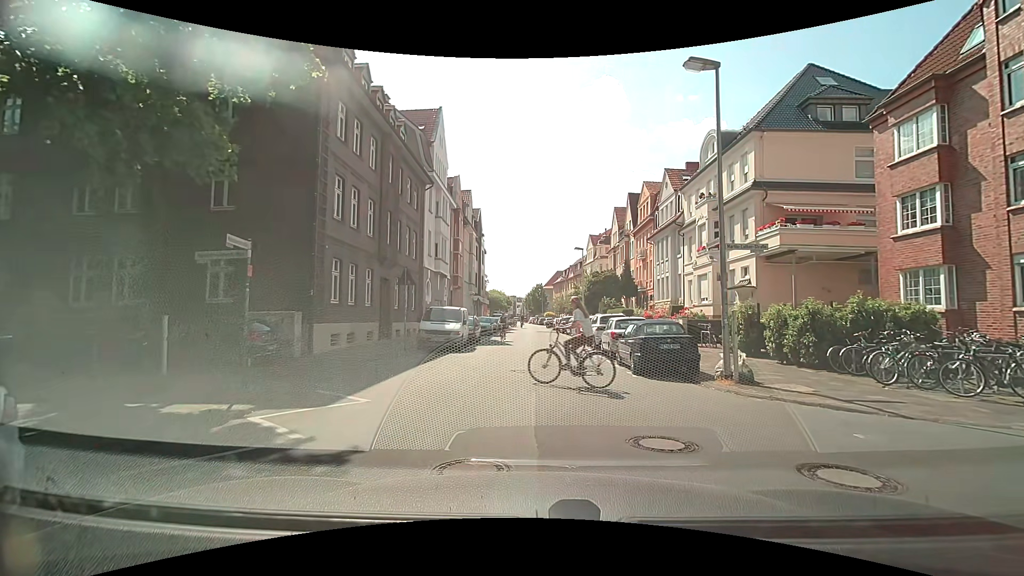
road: residential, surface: asphalt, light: Day
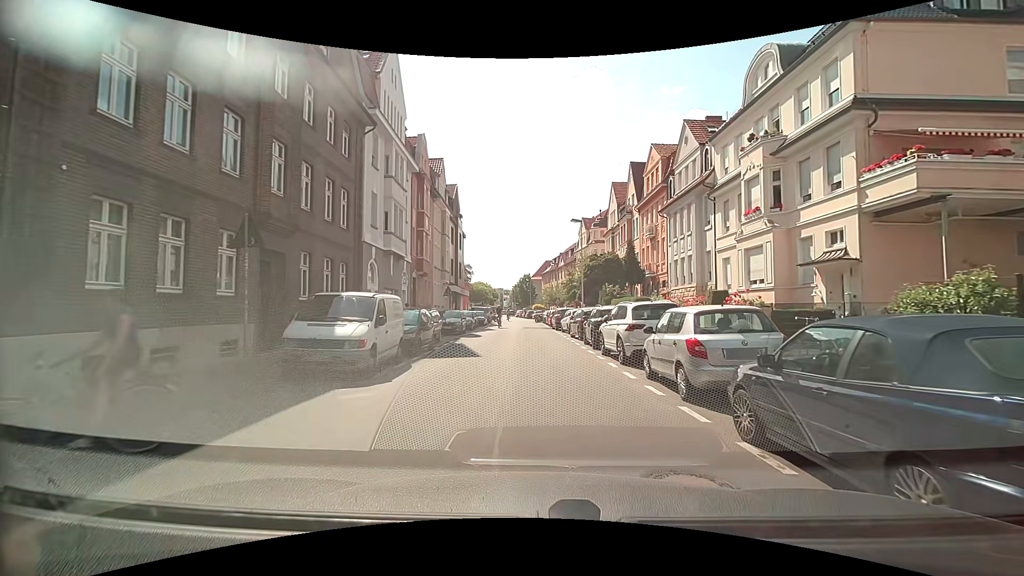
(-0.1, +10.5) m; +1°
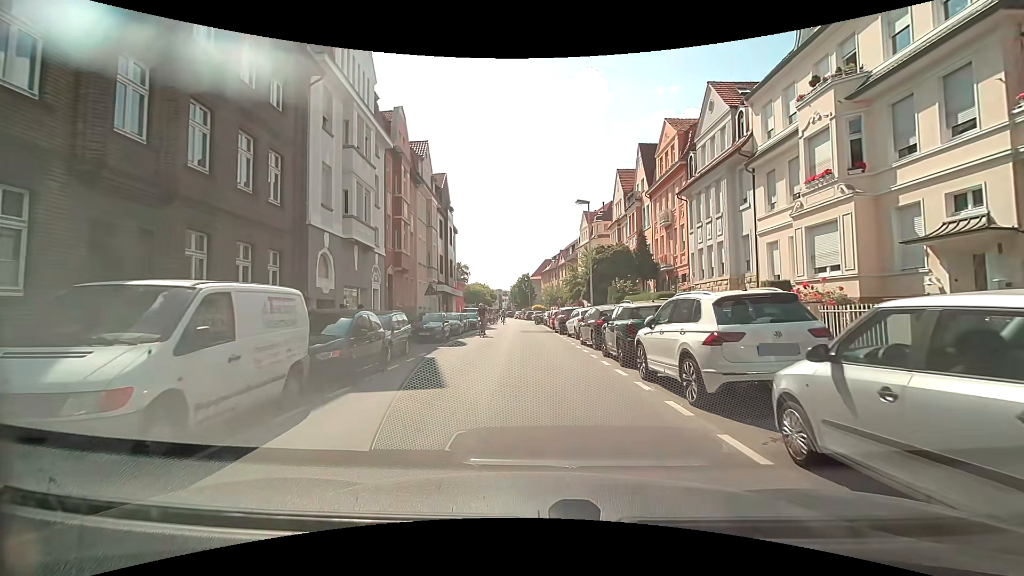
(-0.1, +6.0) m; -1°
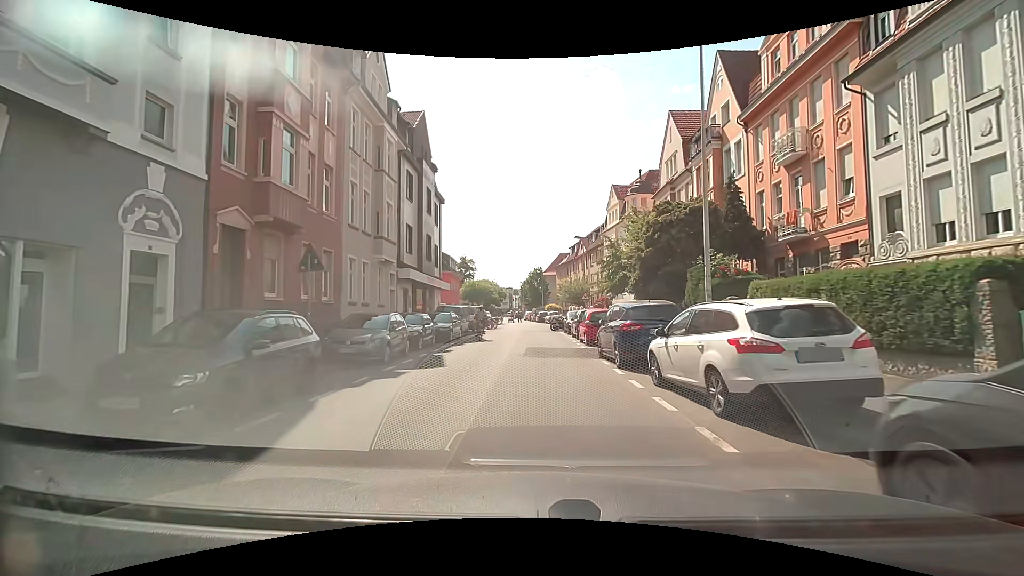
(+0.1, +17.9) m; -1°
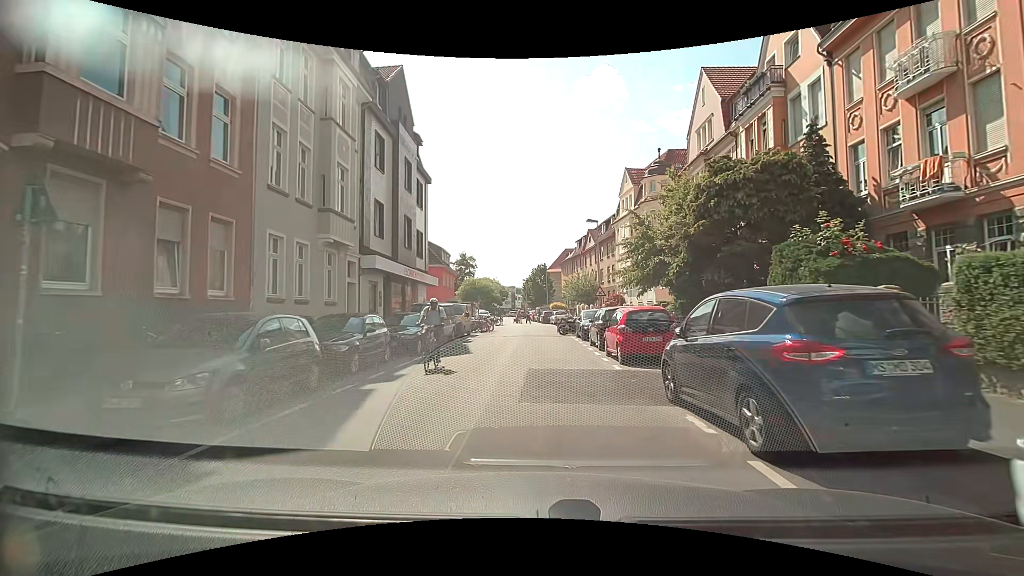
(0.0, +7.3) m; 0°
(0, +10) (0, +20) (0, +30) (0, +40) (0, +50) (0, +60) (-1, +70) (-3, +80) (-4, +90) (-5, +100) m
